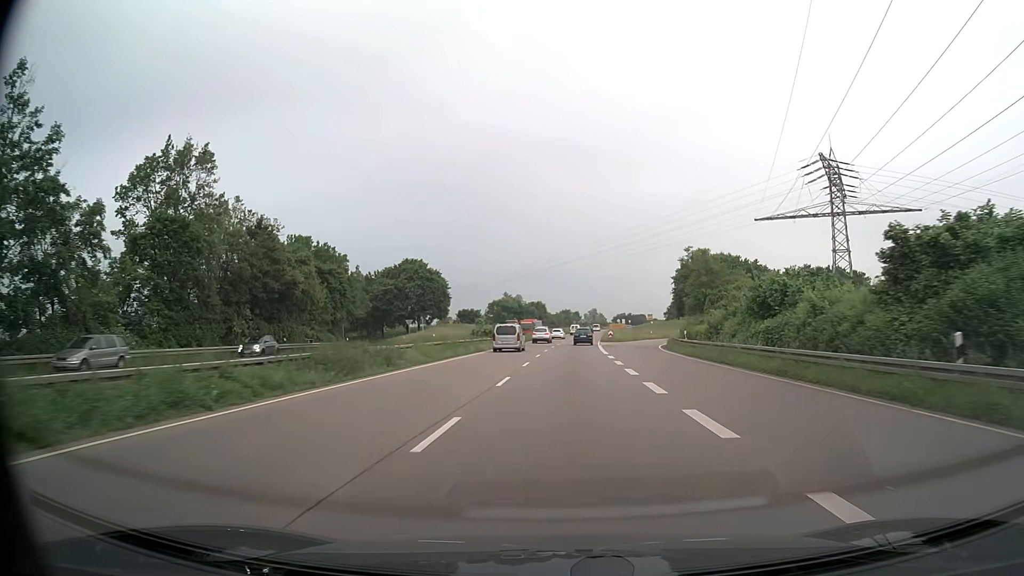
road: trunk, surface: asphalt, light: Day
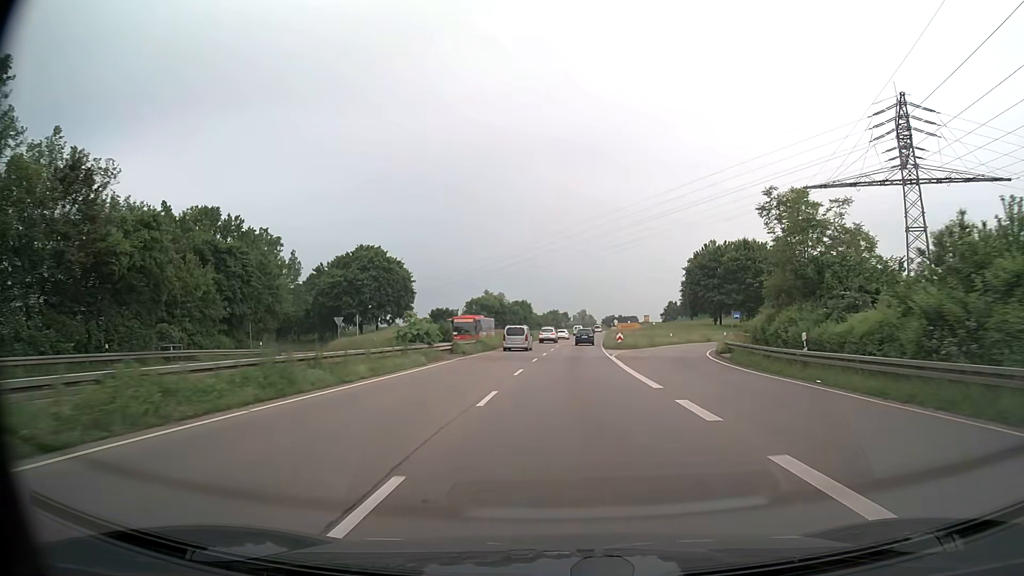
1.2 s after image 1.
(+0.2, +22.6) m; +1°
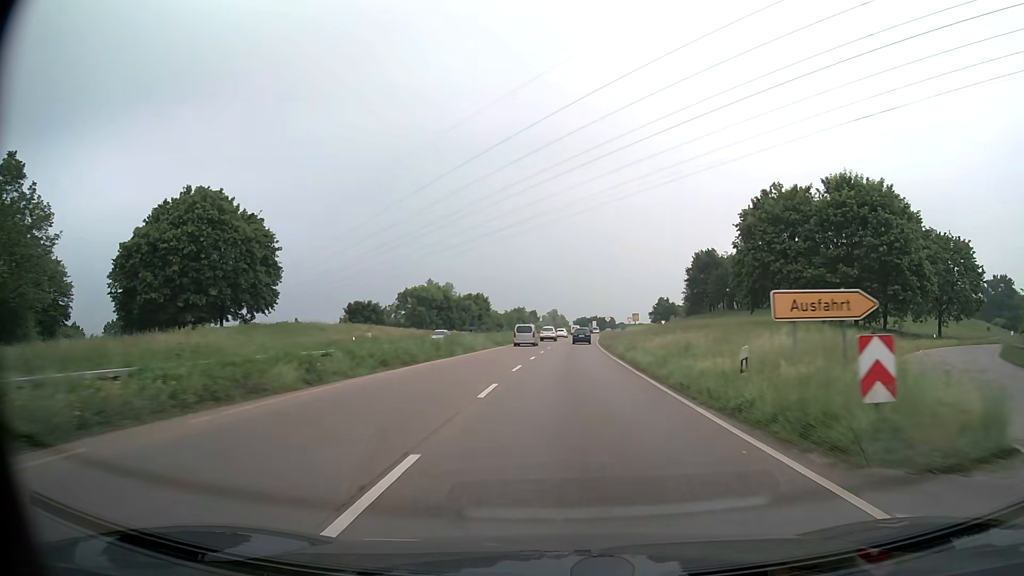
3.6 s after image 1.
(+1.0, +44.8) m; +2°
(0, +10) (0, +20) (+1, +30) (+1, +40) (+1, +50) (+2, +60) (+3, +70) (+3, +80) (+4, +90) (+5, +100) m
